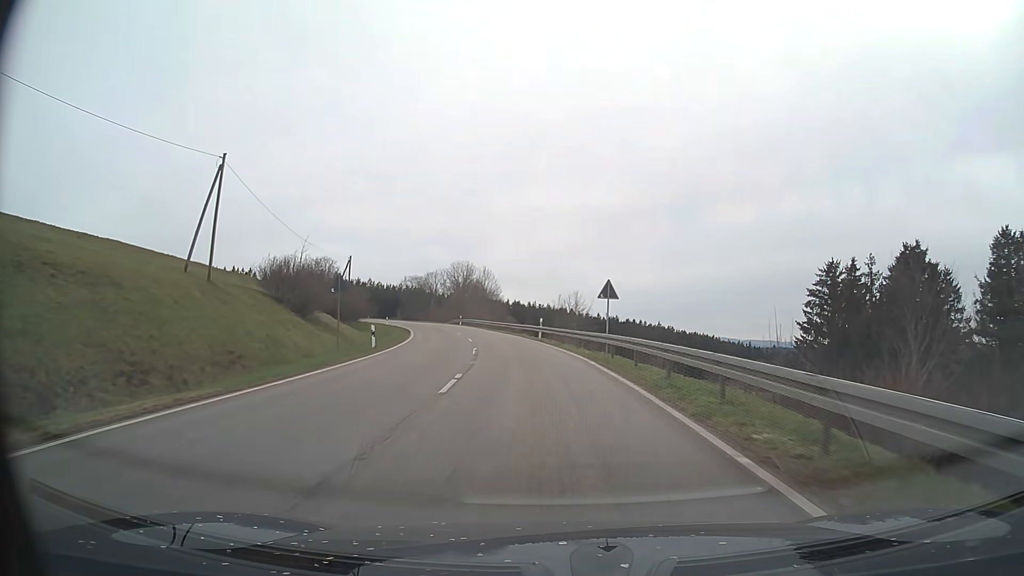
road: secondary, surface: asphalt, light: Day
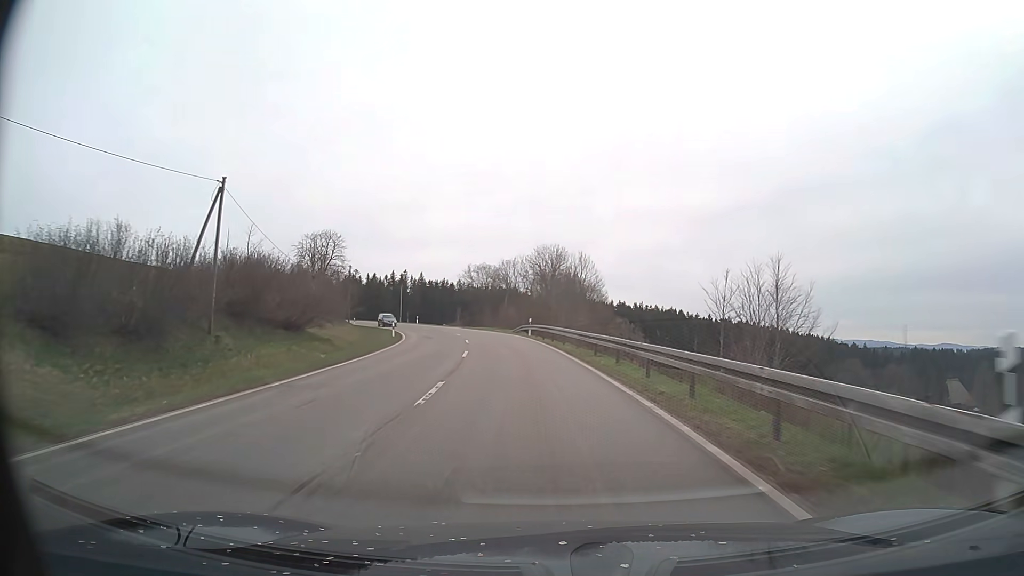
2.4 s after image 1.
(-2.9, +39.0) m; -9°
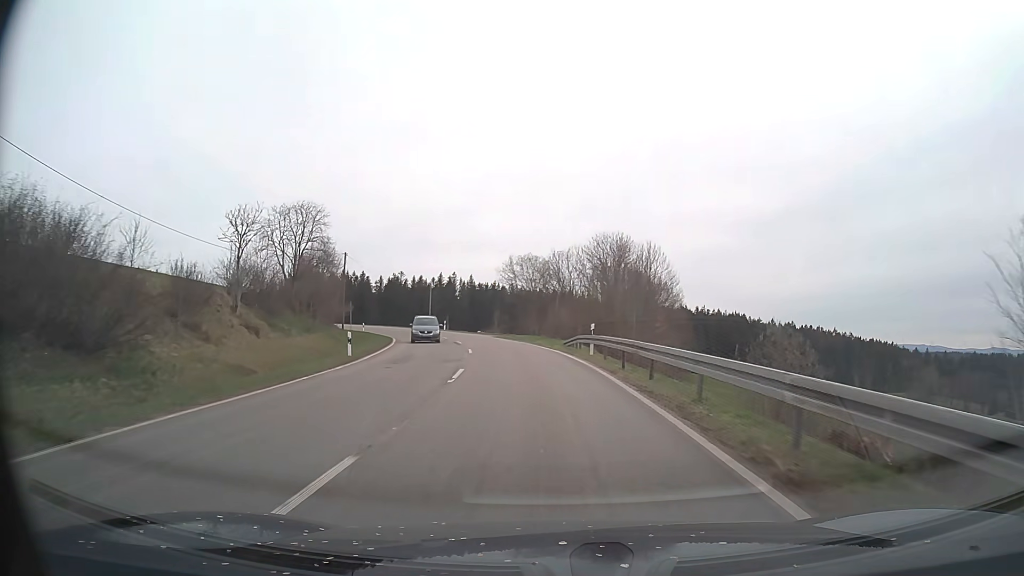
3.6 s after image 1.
(-0.9, +20.6) m; -5°
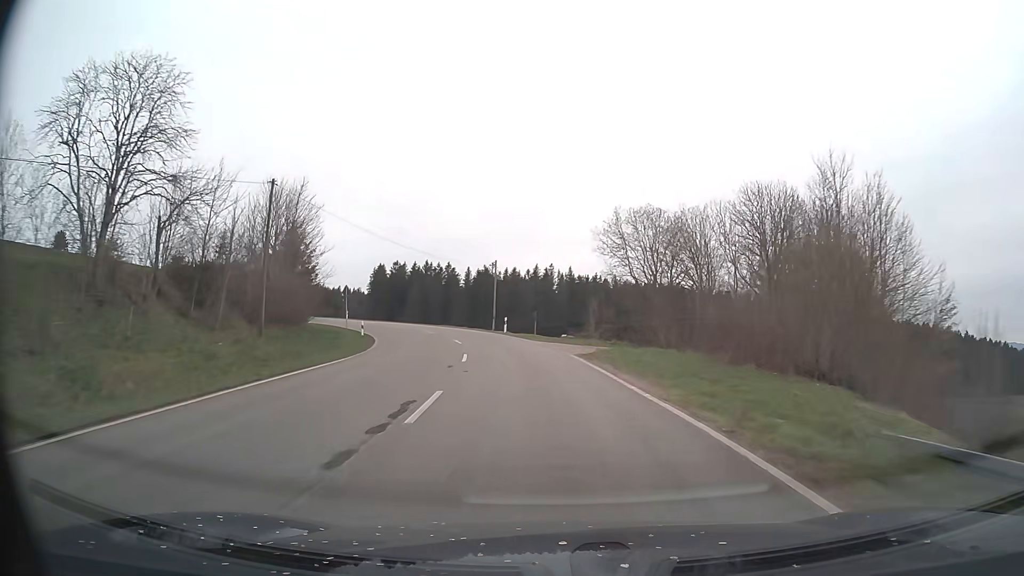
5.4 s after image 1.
(-2.1, +31.5) m; -9°
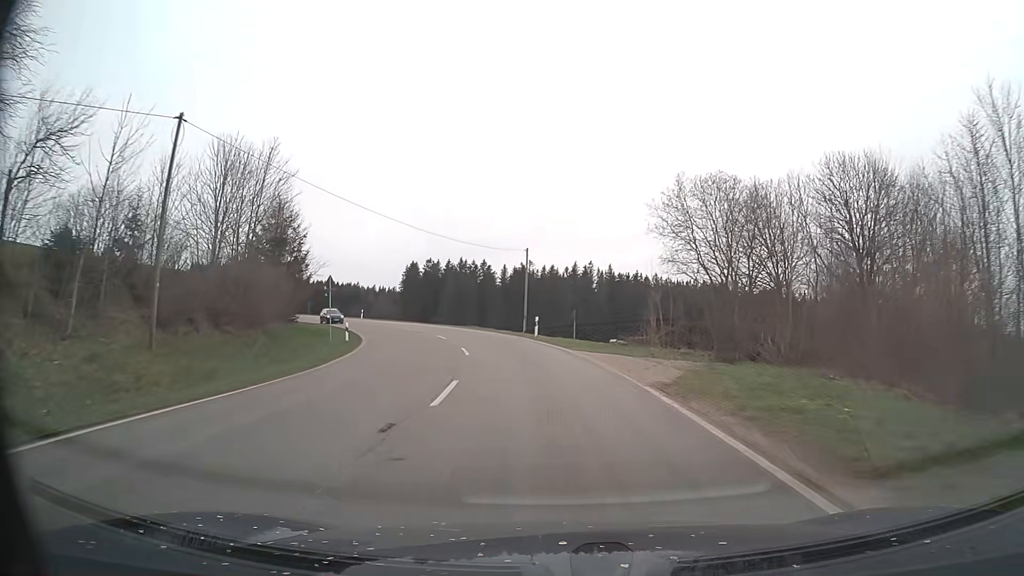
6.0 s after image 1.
(-0.3, +10.6) m; -3°
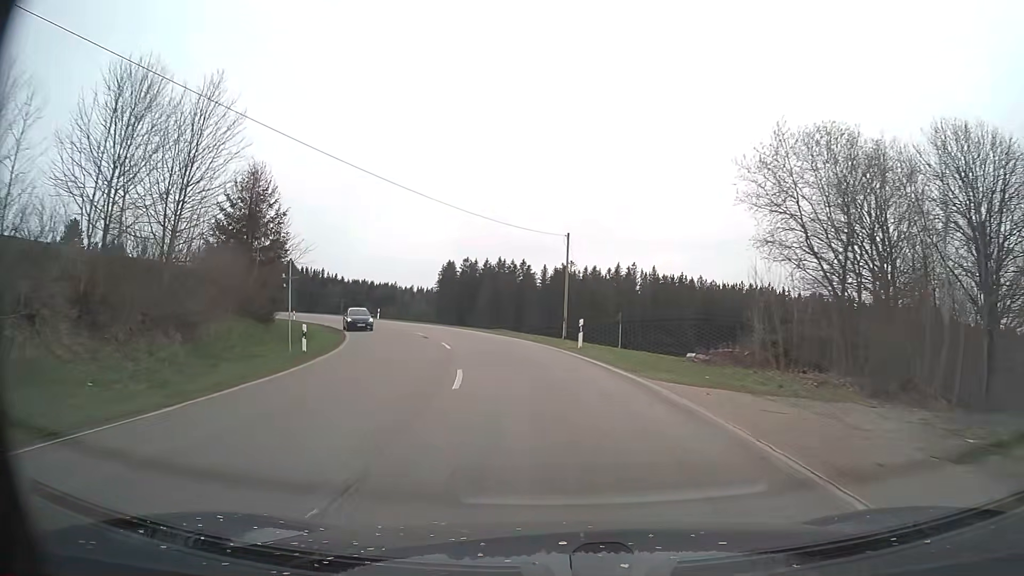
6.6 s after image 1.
(-0.3, +10.5) m; -4°
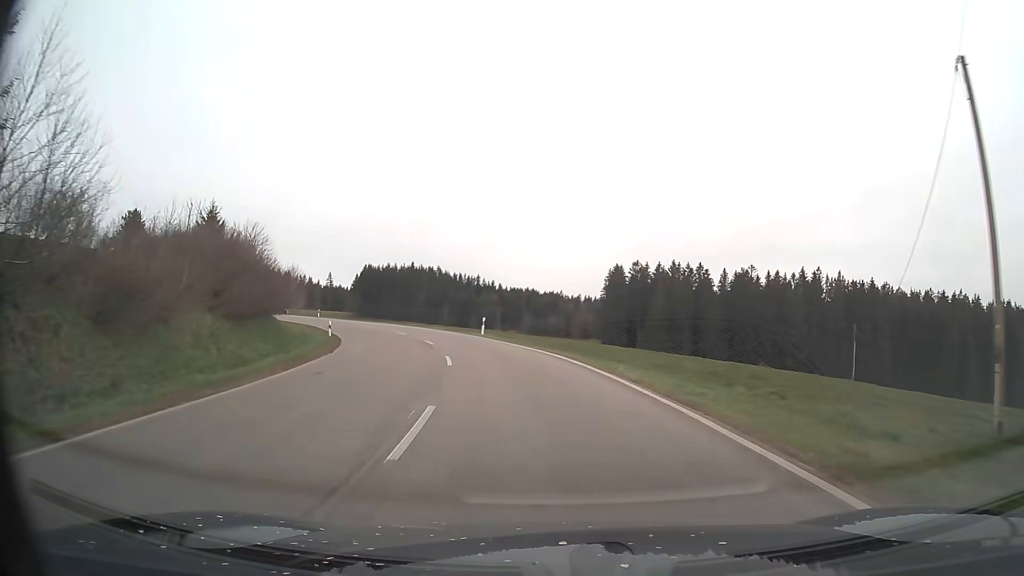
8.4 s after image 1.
(-3.6, +30.6) m; -14°
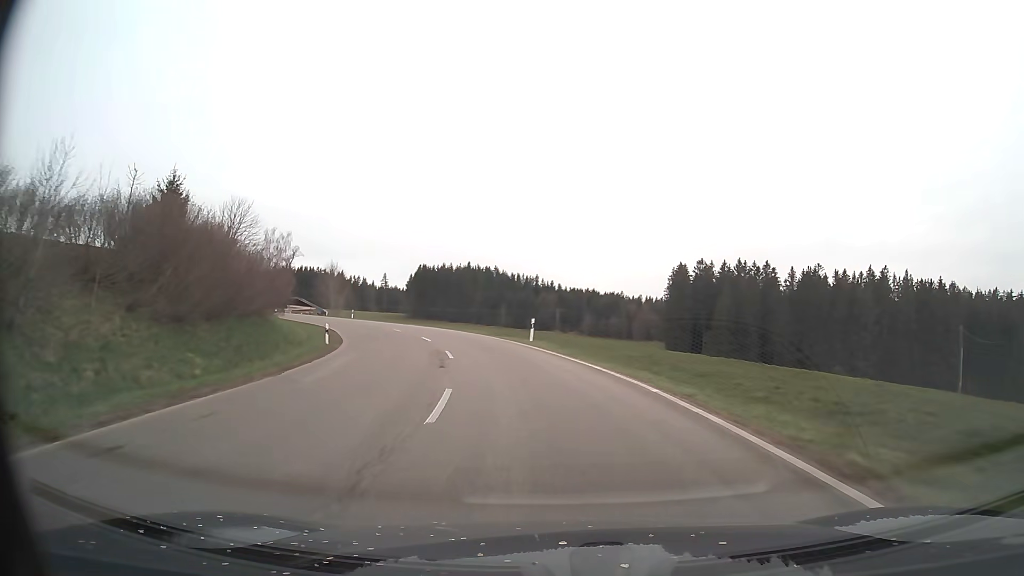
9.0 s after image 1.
(-0.5, +10.3) m; -5°
(0, +10) (-2, +20) (-4, +30) (-6, +39) (-10, +49) (-14, +58) (-19, +66) (-25, +75) (-31, +82) (-38, +90) m
